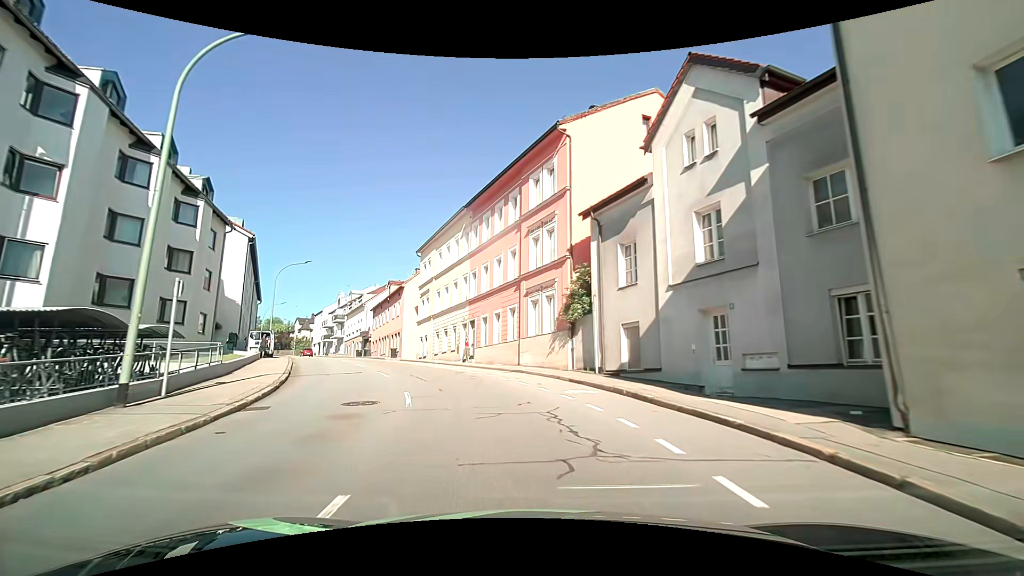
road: tertiary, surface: asphalt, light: Day
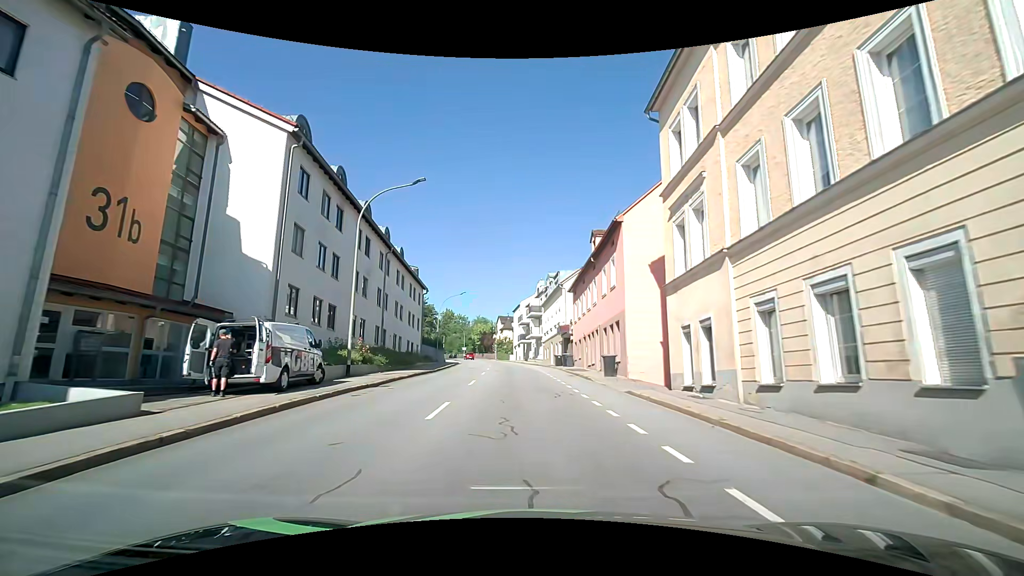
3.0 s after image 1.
(-7.1, +28.2) m; -26°
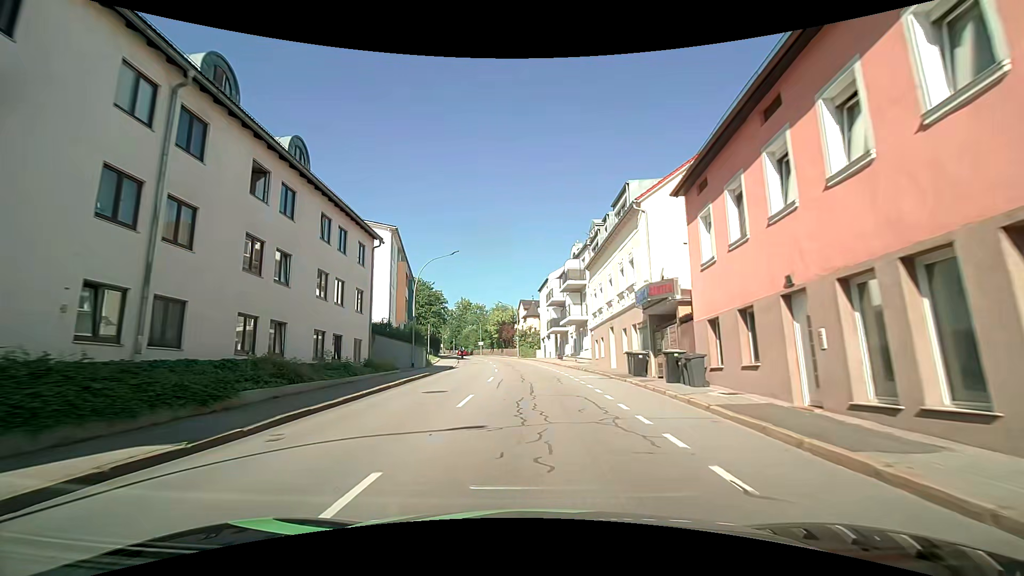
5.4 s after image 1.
(-0.3, +25.4) m; -3°
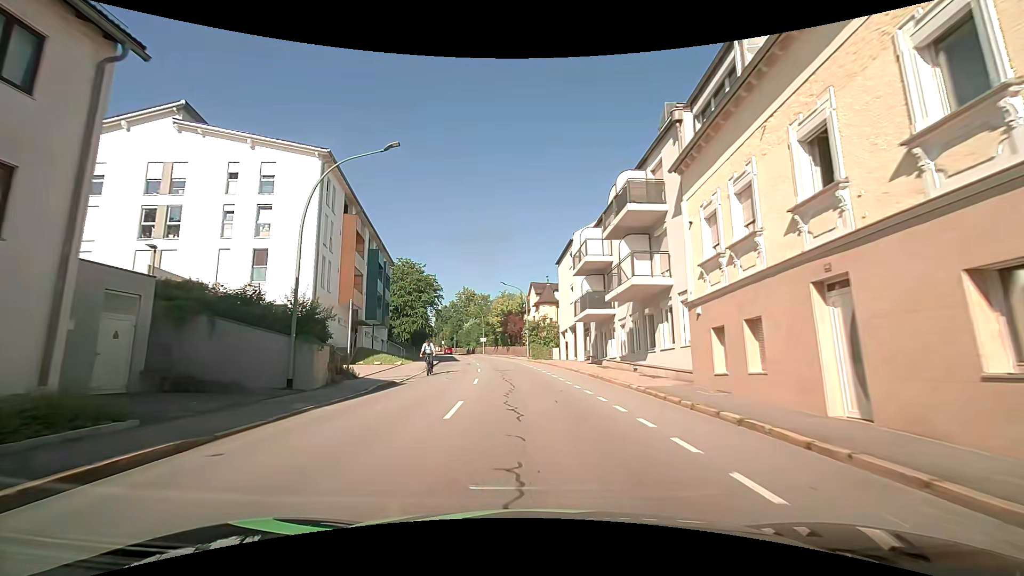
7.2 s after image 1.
(0.0, +20.5) m; 0°
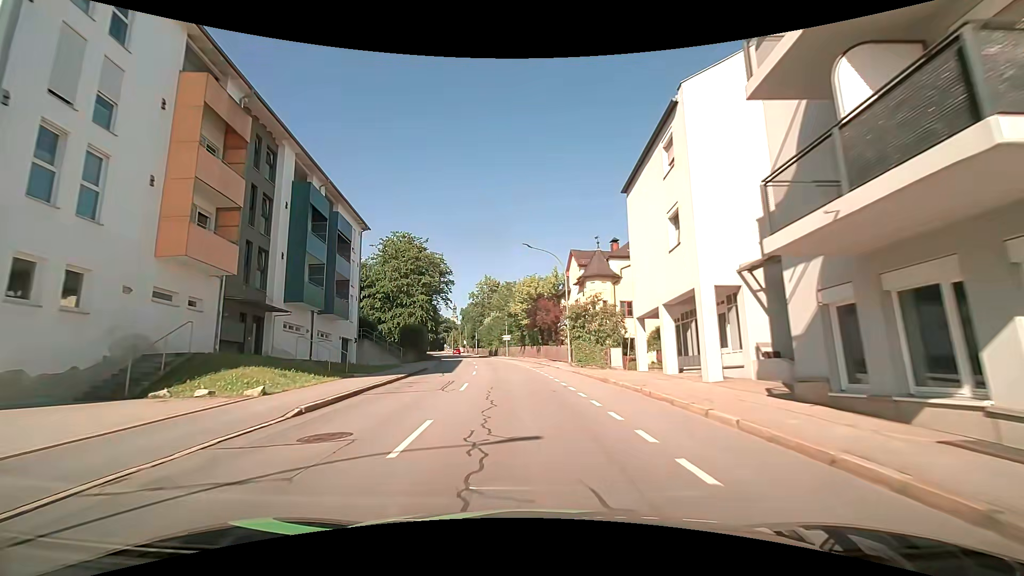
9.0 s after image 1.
(-1.0, +21.5) m; -5°
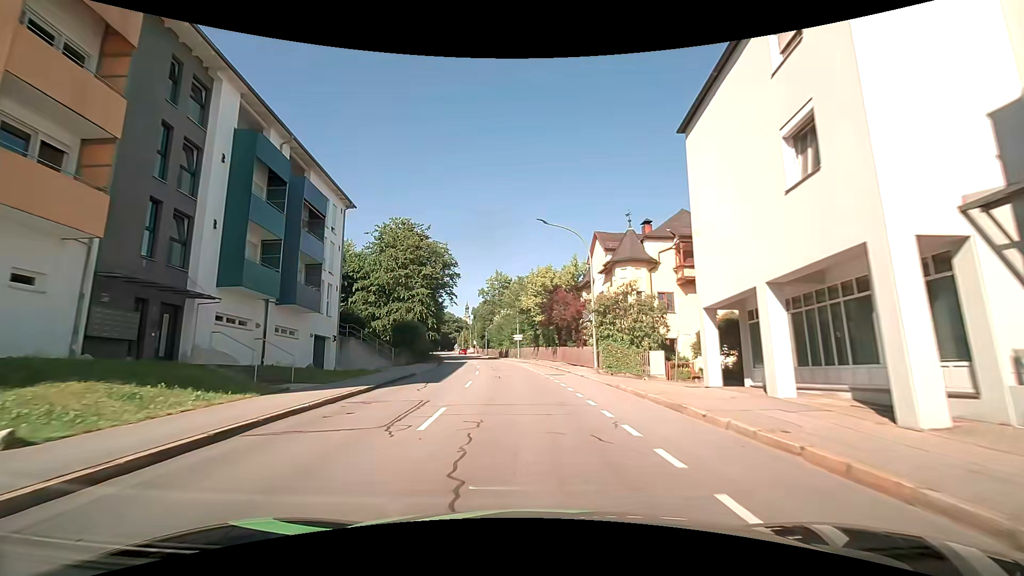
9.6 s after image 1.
(-0.1, +7.3) m; -1°
